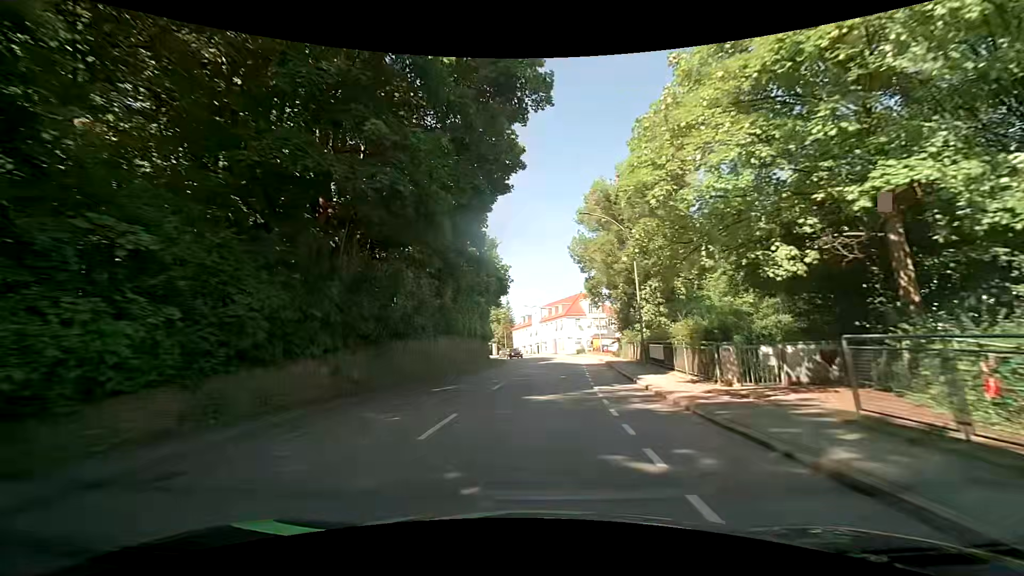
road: tertiary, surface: asphalt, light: Day
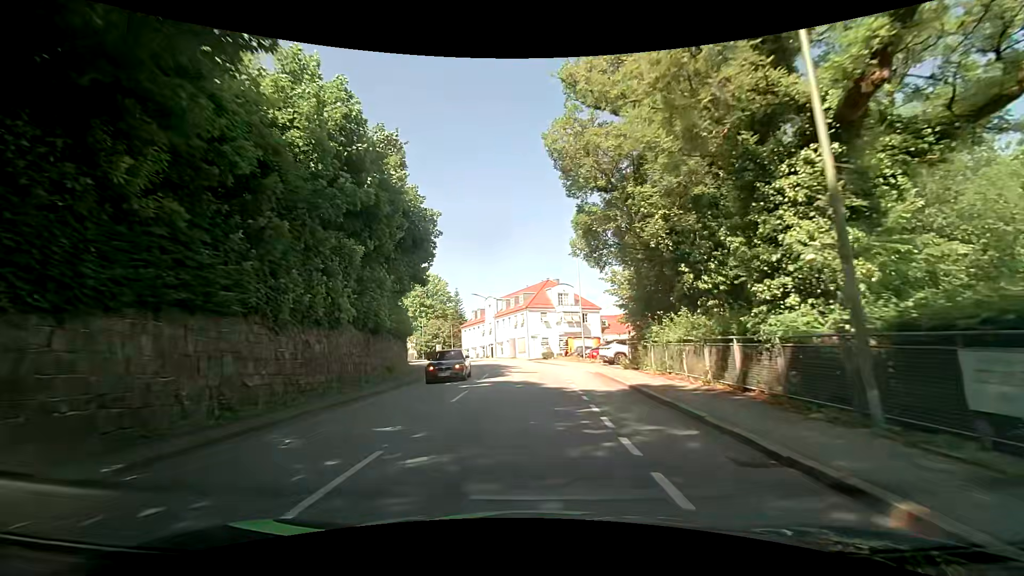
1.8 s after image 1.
(+0.8, +21.5) m; +4°
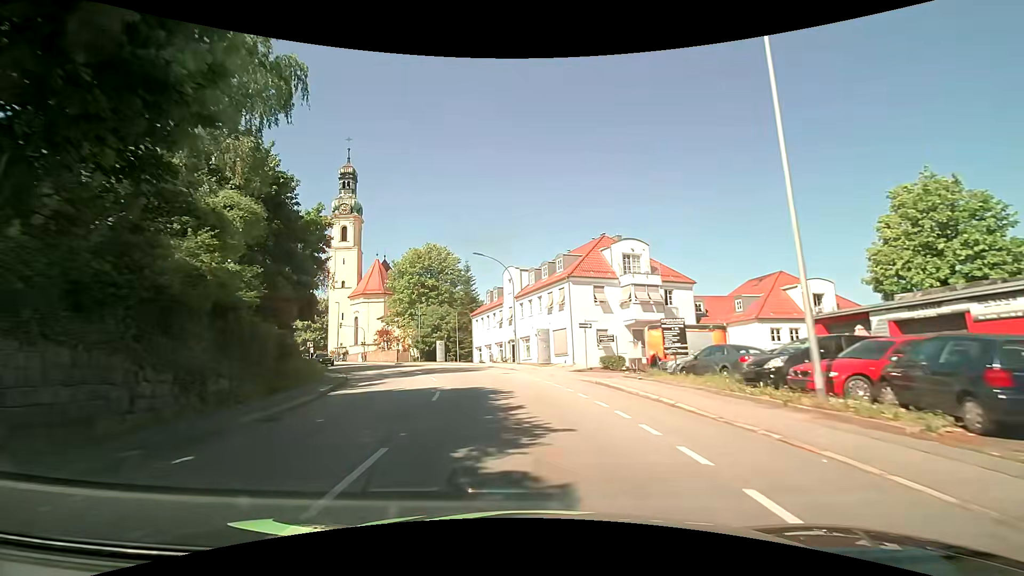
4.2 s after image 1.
(-0.4, +28.4) m; -4°
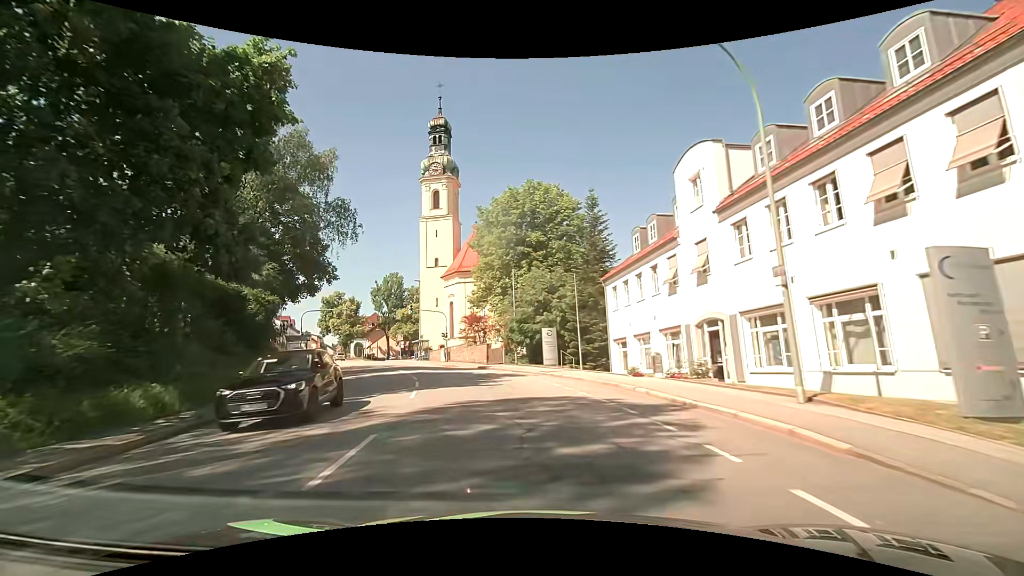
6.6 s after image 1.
(-3.2, +27.9) m; -14°
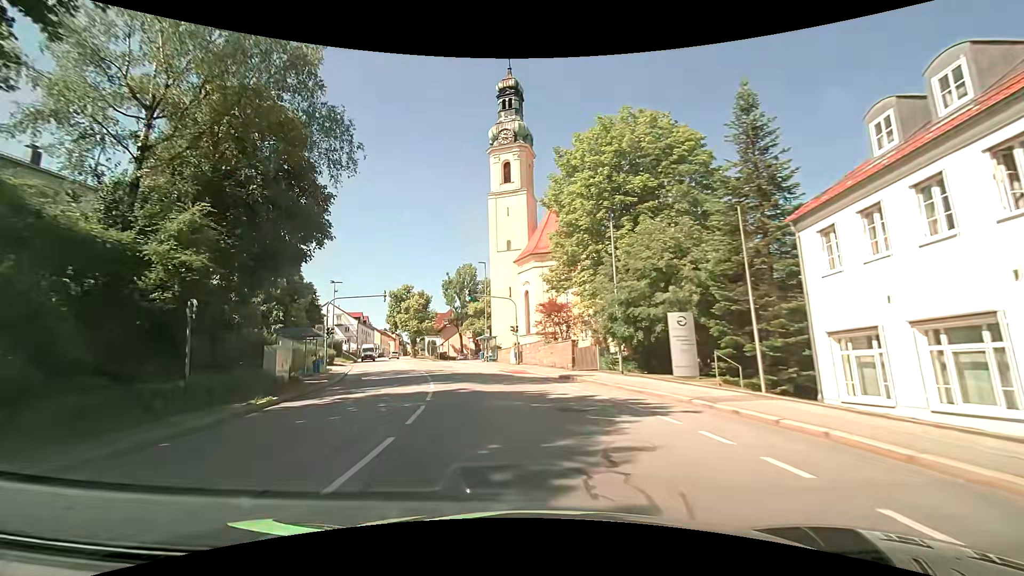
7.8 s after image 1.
(-1.2, +13.9) m; -9°
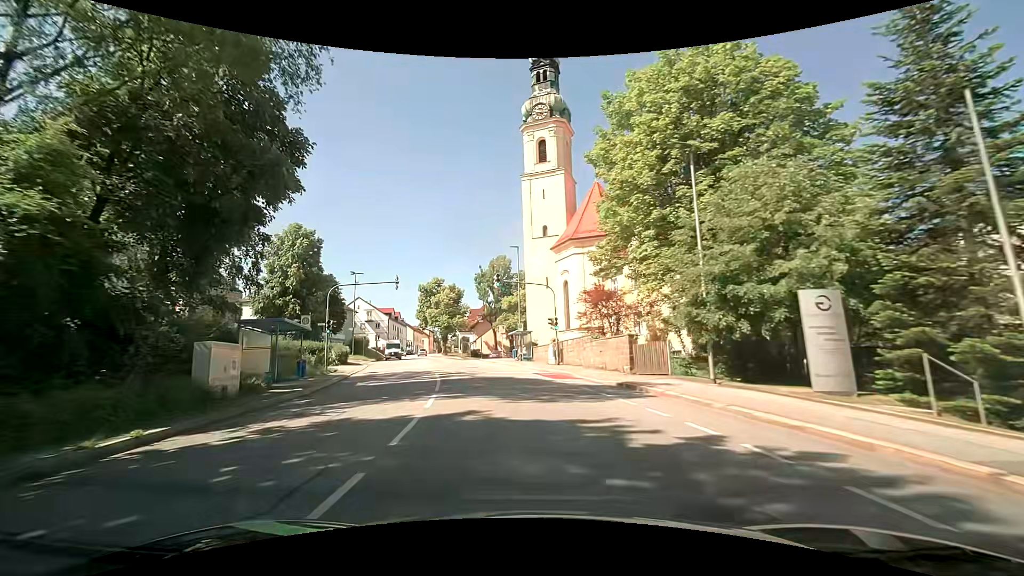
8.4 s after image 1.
(-0.3, +7.0) m; -4°
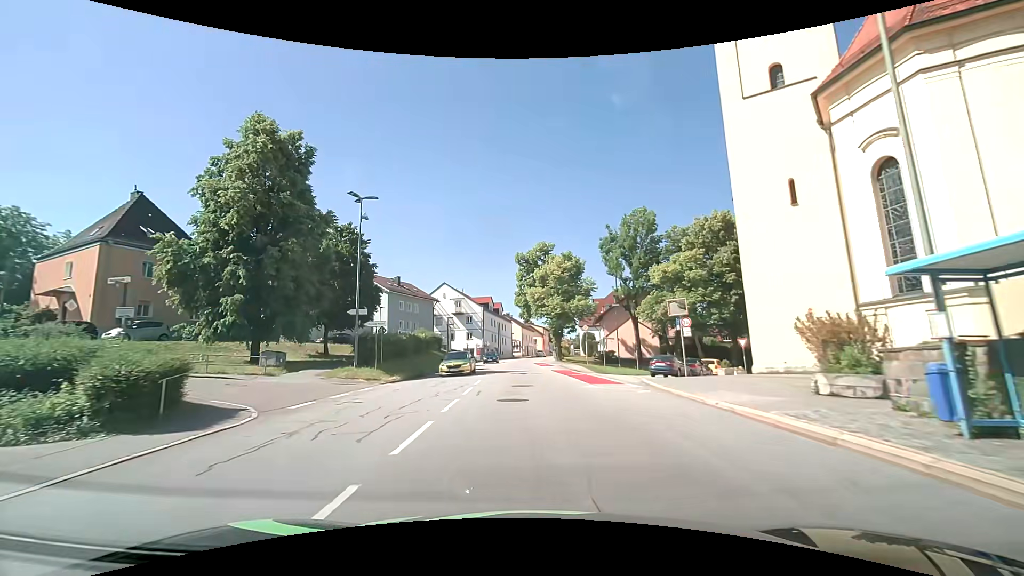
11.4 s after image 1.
(-5.0, +34.9) m; -14°
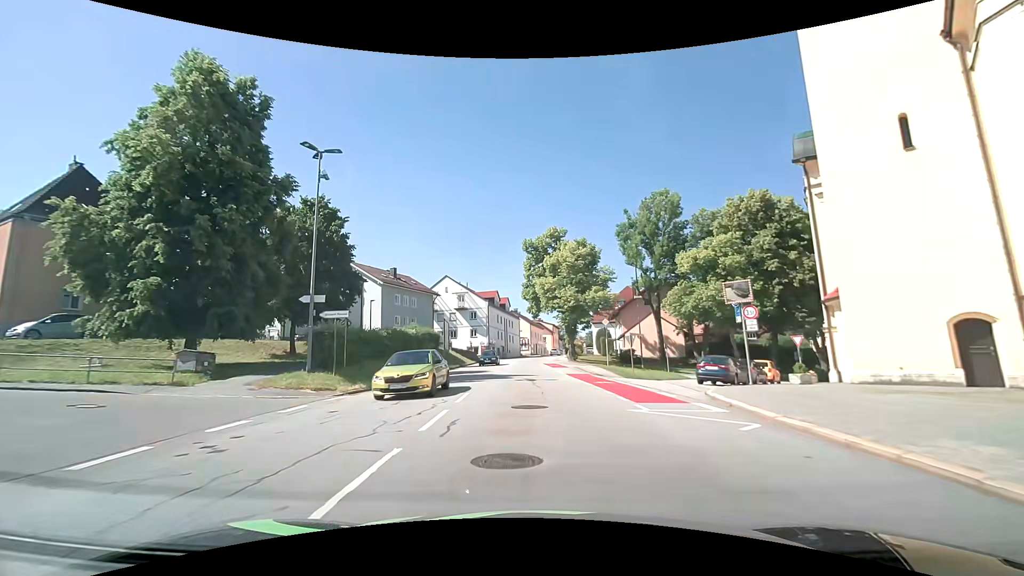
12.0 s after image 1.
(-0.1, +7.2) m; -1°
(0, +10) (0, +20) (0, +30) (0, +40) (0, +50) (0, +60) (0, +70) (+1, +80) (+2, +90) (+4, +100) m
